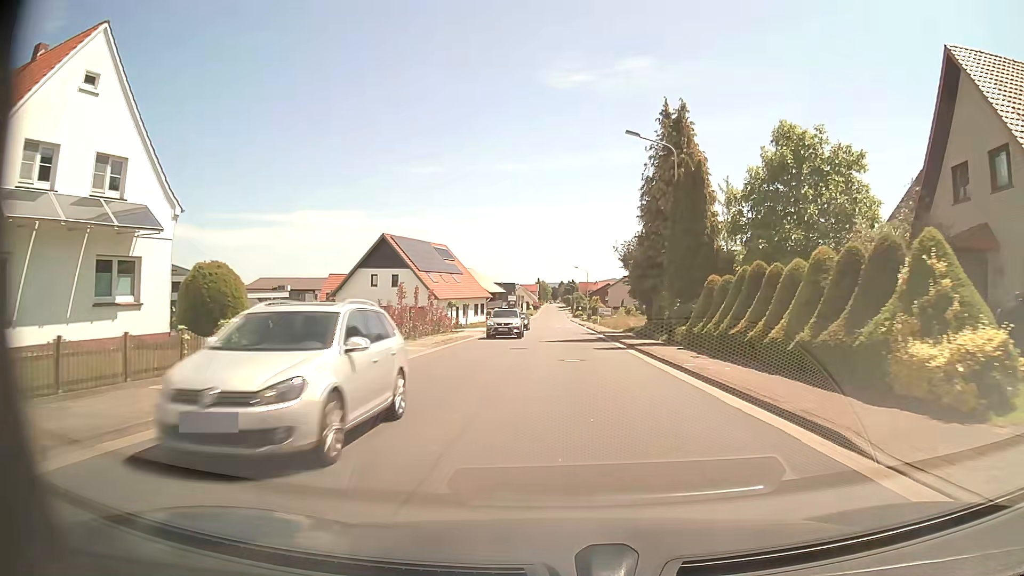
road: tertiary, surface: asphalt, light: Day
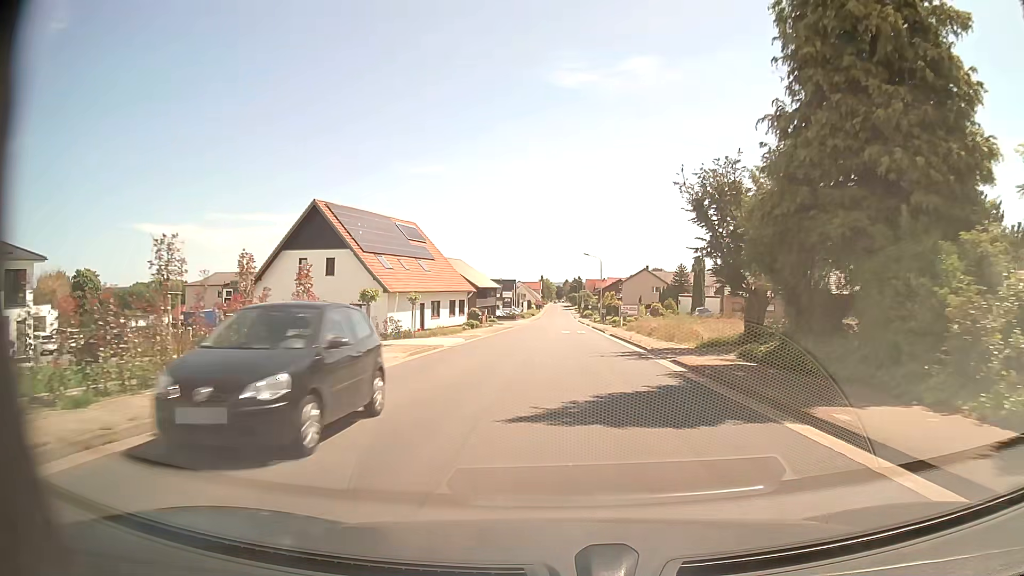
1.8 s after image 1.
(-0.1, +23.4) m; 0°
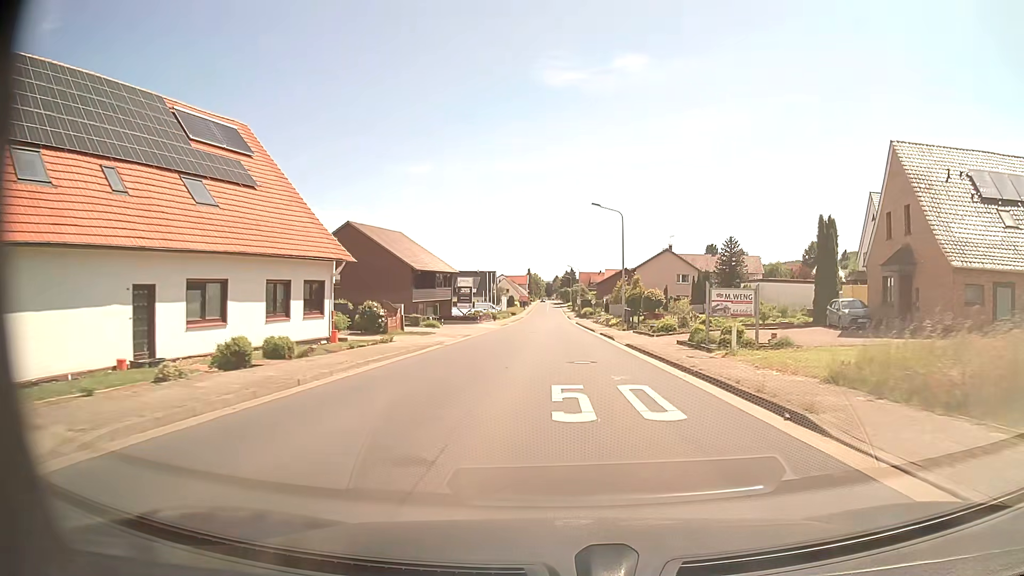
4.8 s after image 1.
(0.0, +38.9) m; +1°
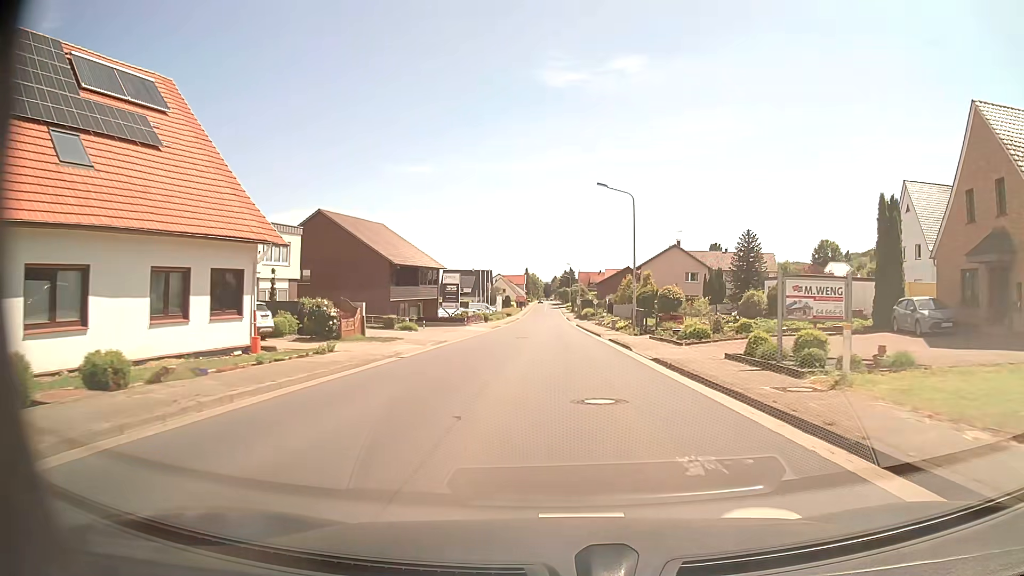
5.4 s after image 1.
(0.0, +7.8) m; 0°
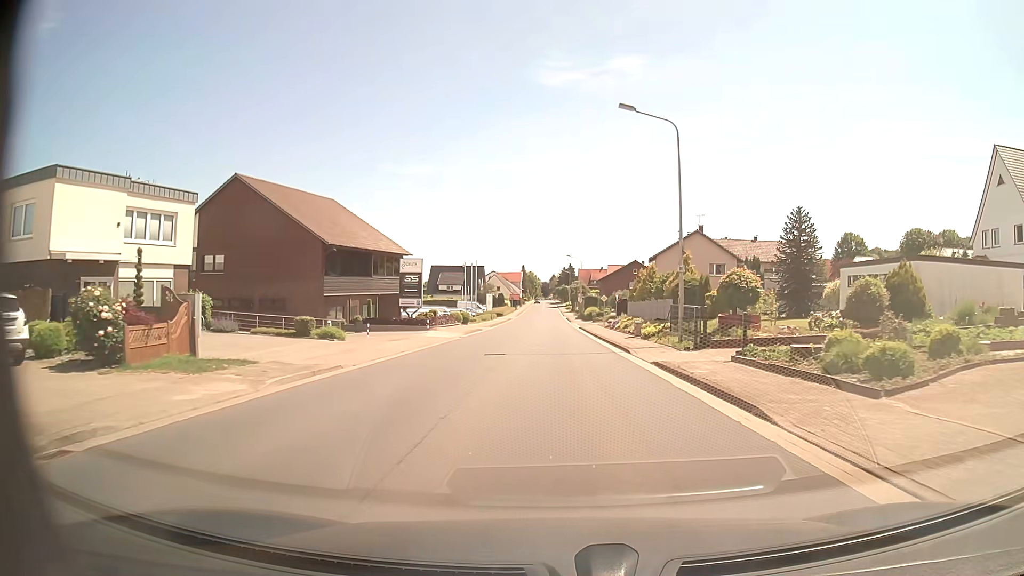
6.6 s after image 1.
(+0.1, +15.5) m; 0°
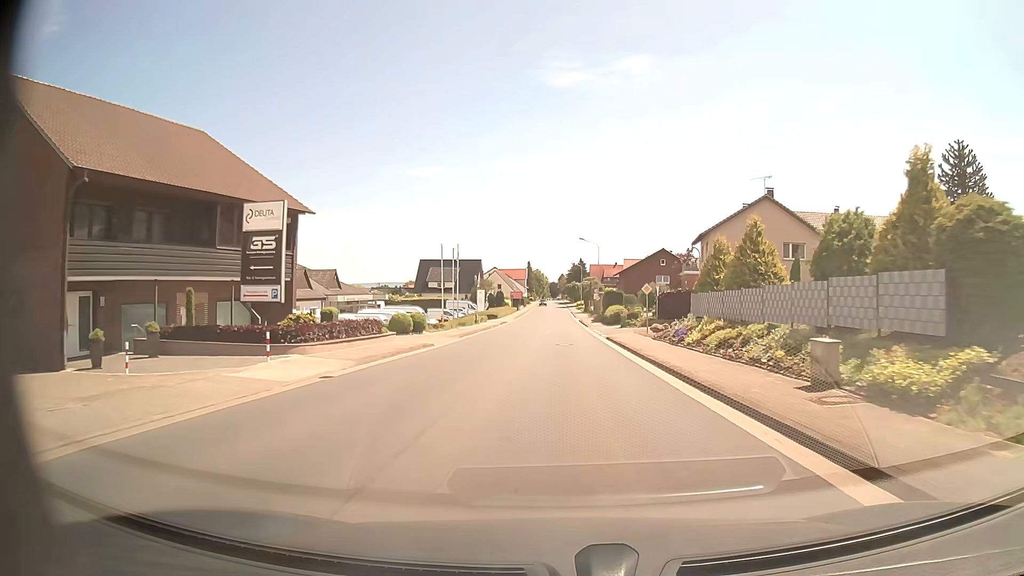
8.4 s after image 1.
(-0.1, +23.3) m; -1°
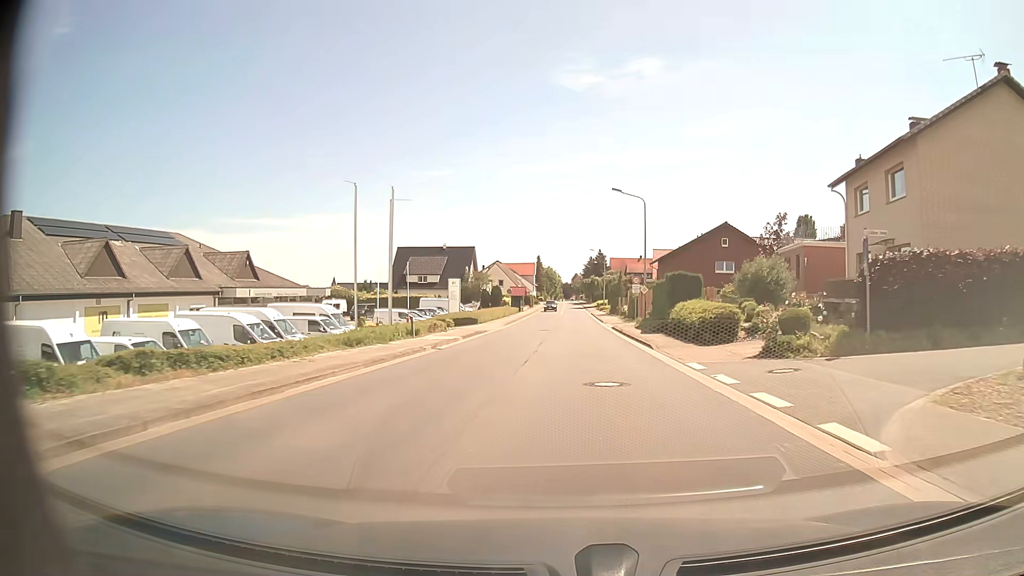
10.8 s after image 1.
(-0.3, +31.0) m; -1°
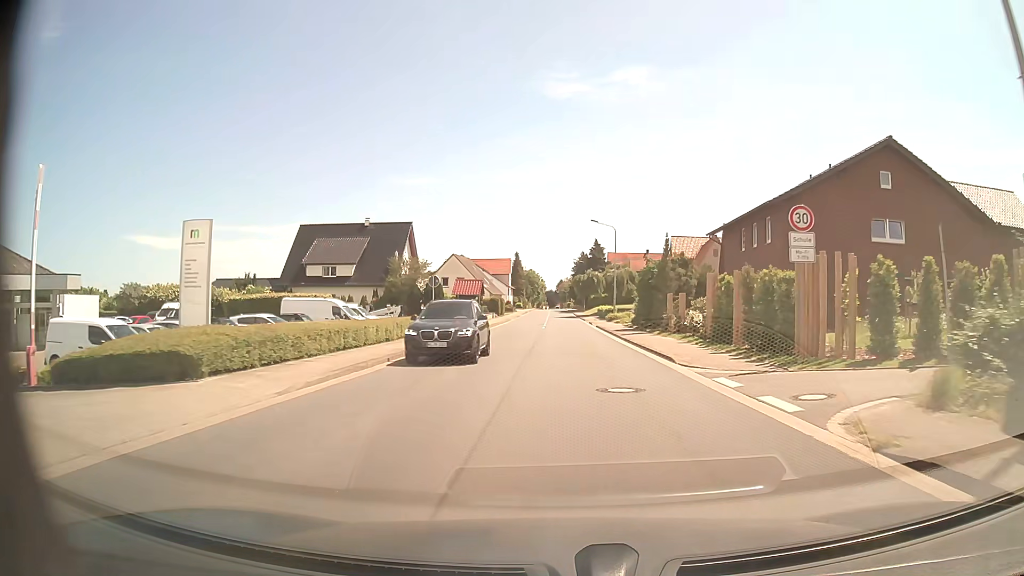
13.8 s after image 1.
(+0.3, +38.7) m; +1°
(0, +10) (0, +20) (0, +30) (0, +40) (0, +50) (0, +60) (0, +70) (0, +80) (0, +90) (0, +100) m
